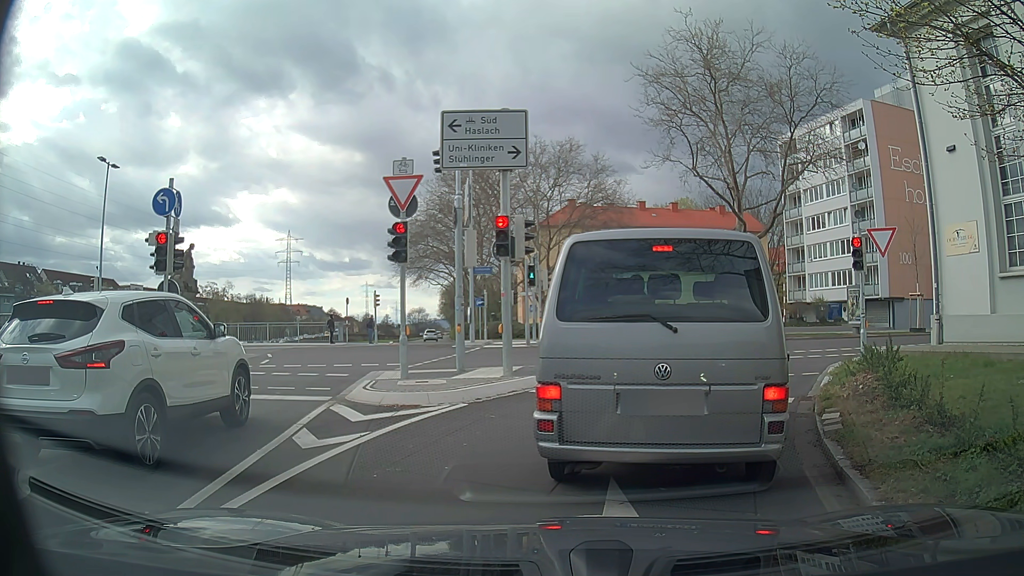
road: trunk_link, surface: asphalt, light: Day
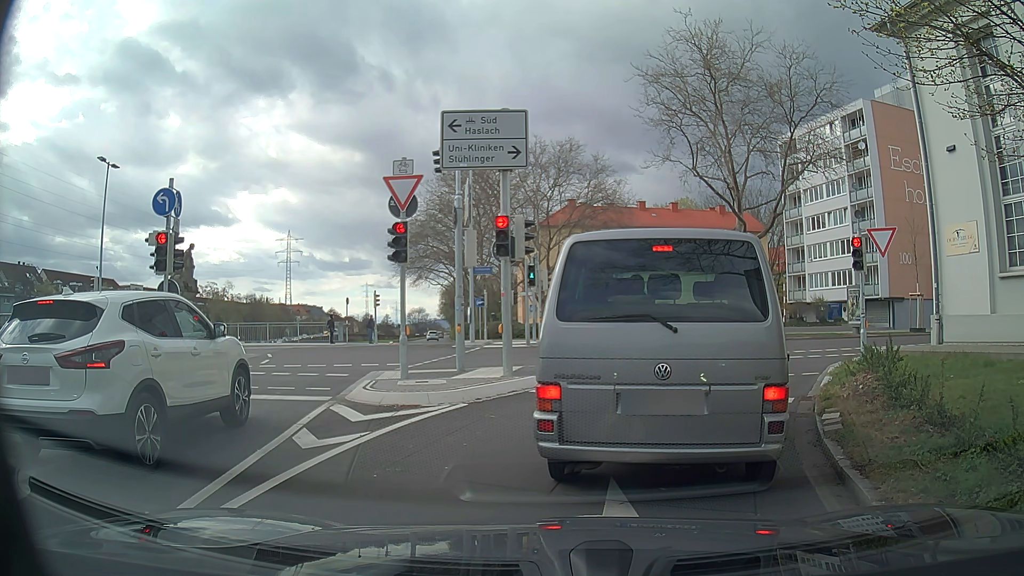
(0.0, 0.0) m; 0°
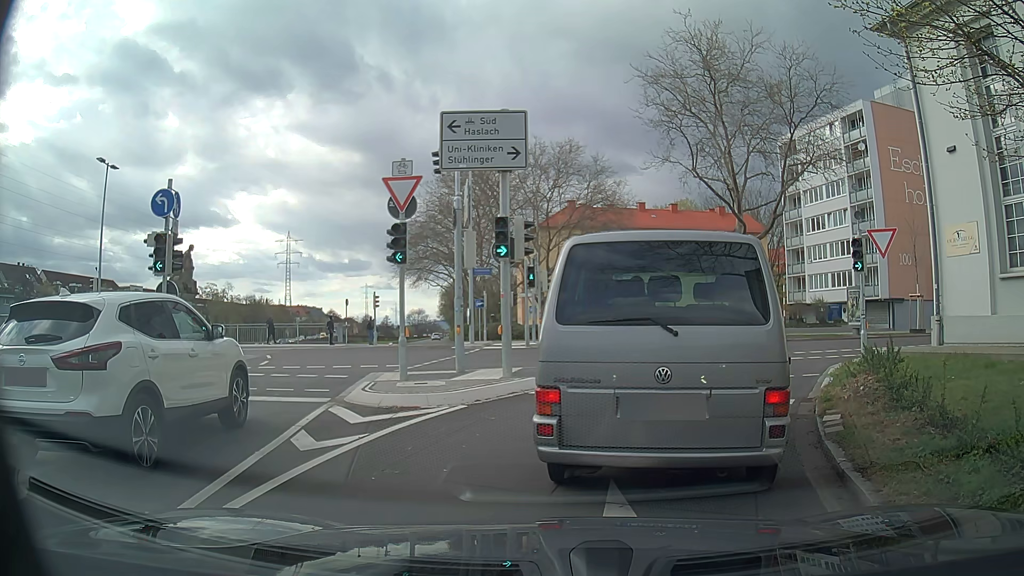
(0.0, 0.0) m; 0°
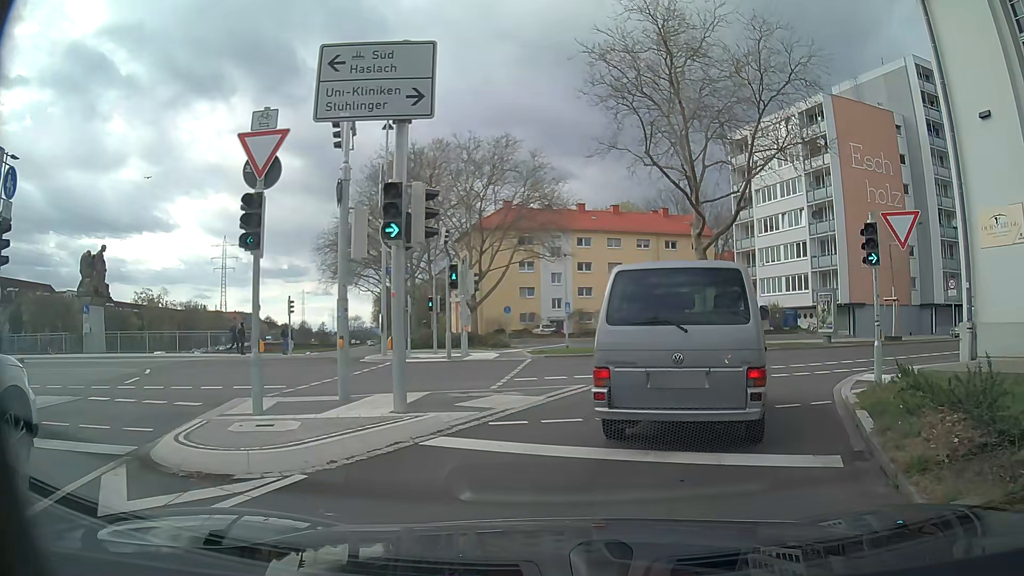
(+0.1, +4.3) m; +4°
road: secondary_link
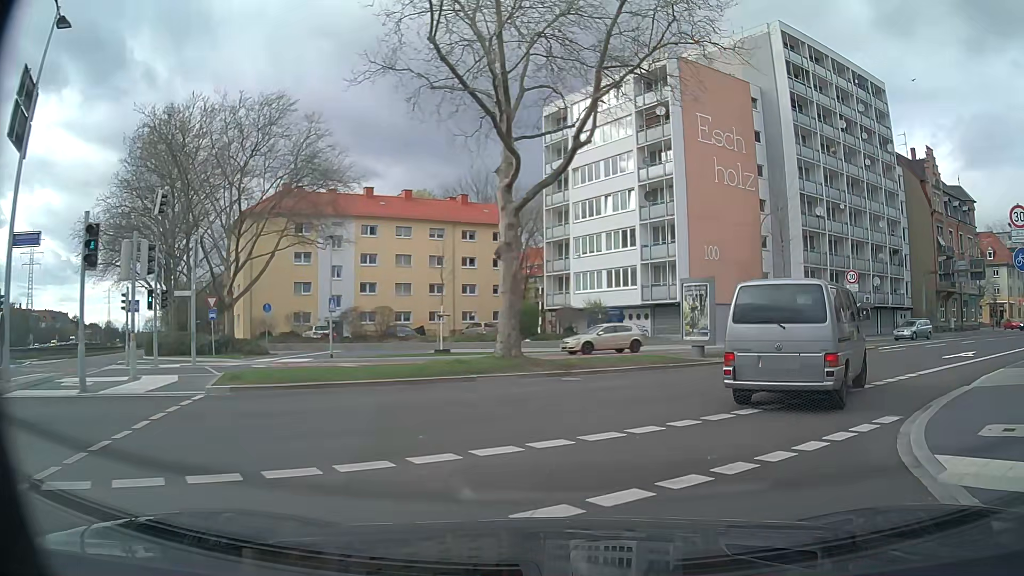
(+1.4, +10.1) m; +17°
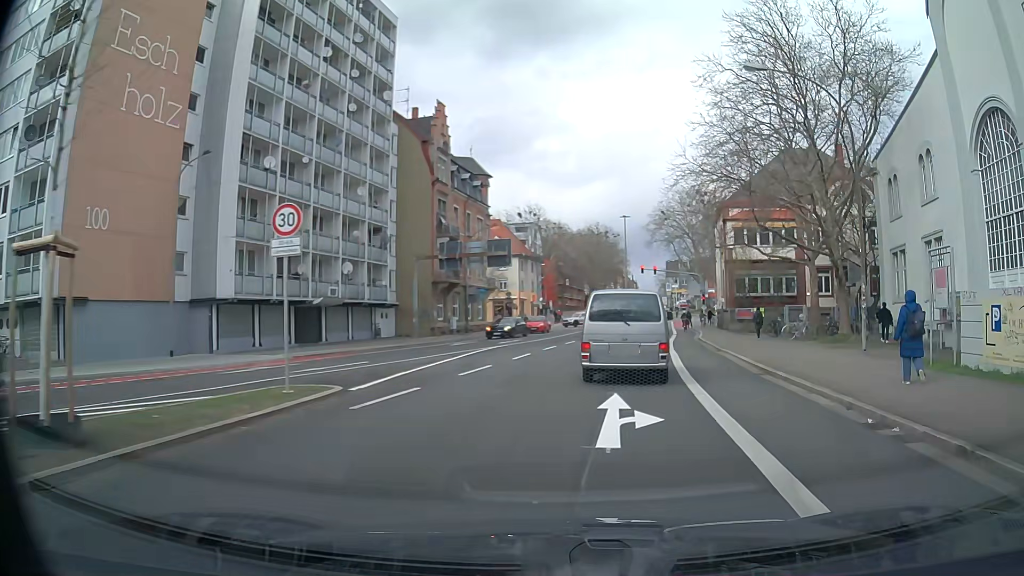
(+7.1, +16.1) m; +48°
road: secondary
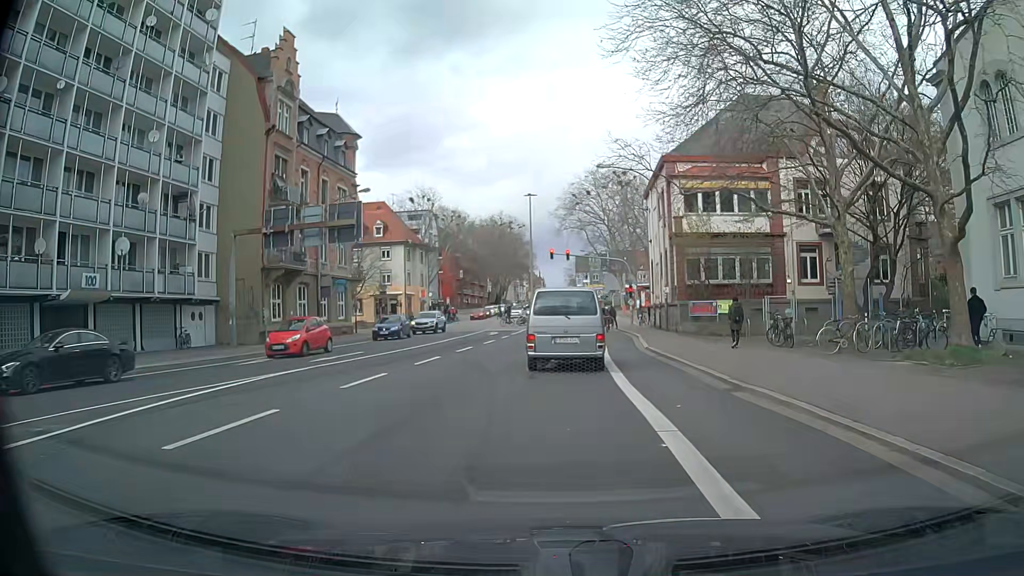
(+1.1, +15.3) m; +6°
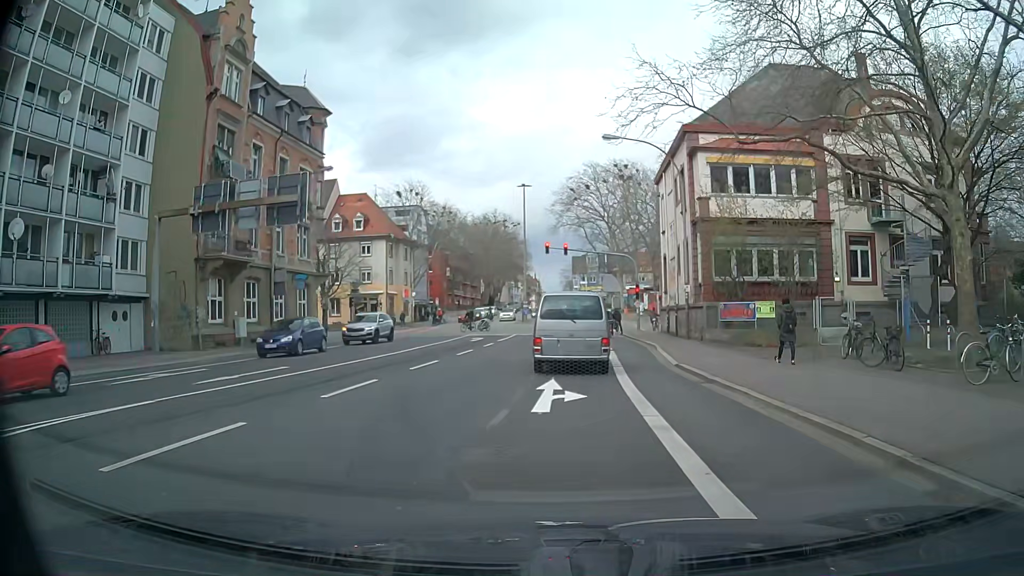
(0.0, +7.1) m; 0°
